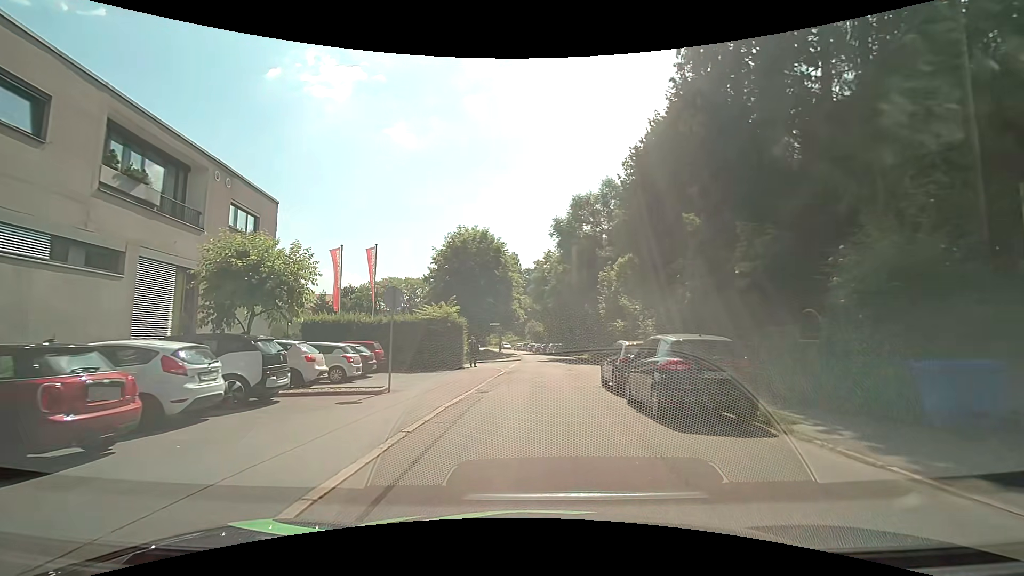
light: Day
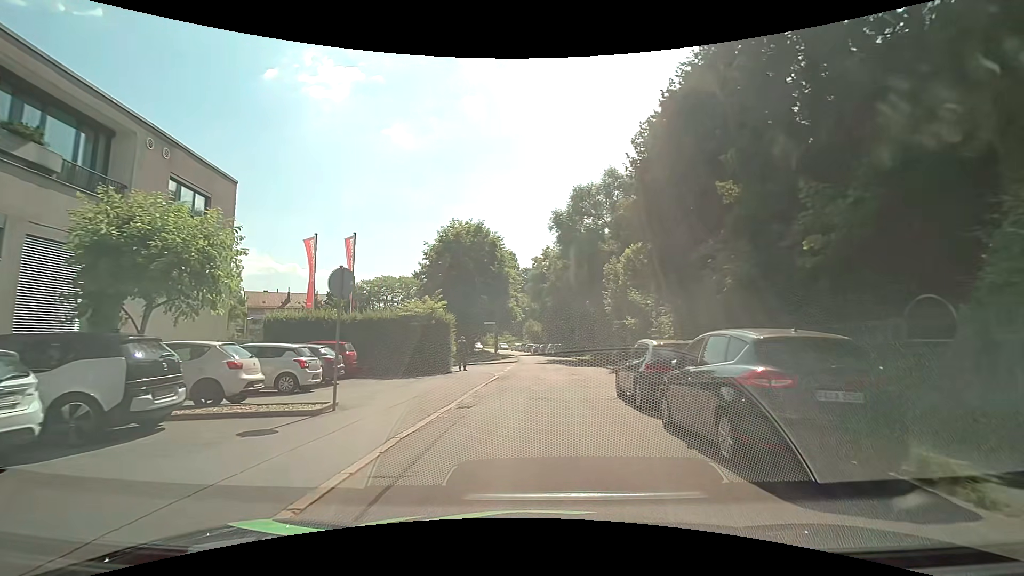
(0.0, +3.5) m; 0°
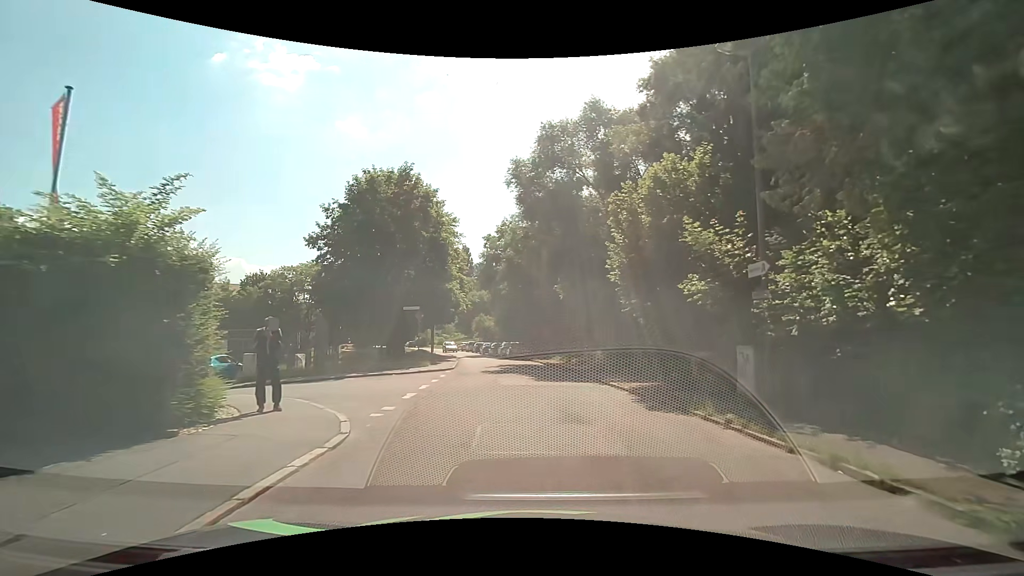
(+0.3, +15.4) m; +7°
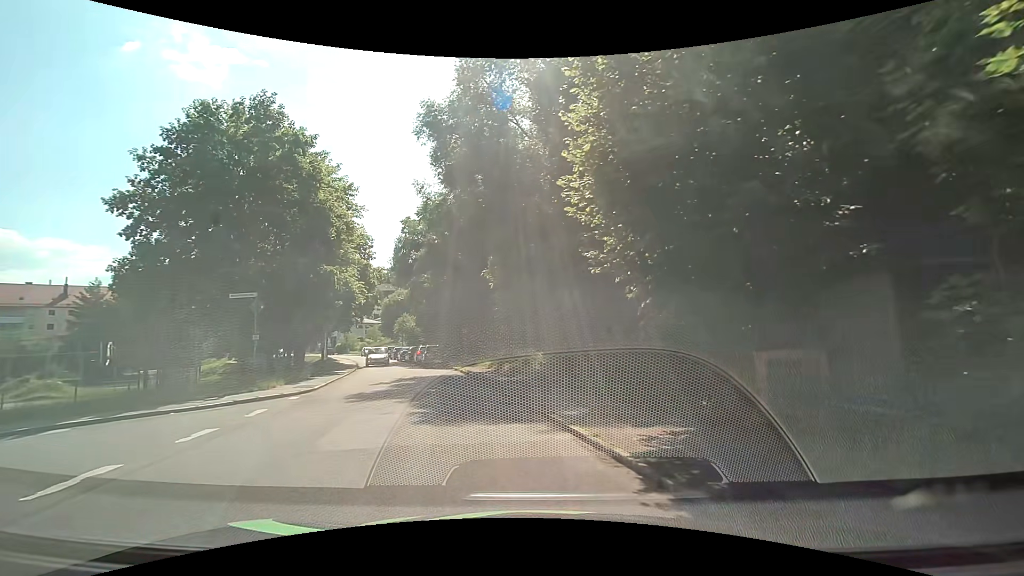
(+0.6, +9.9) m; +5°
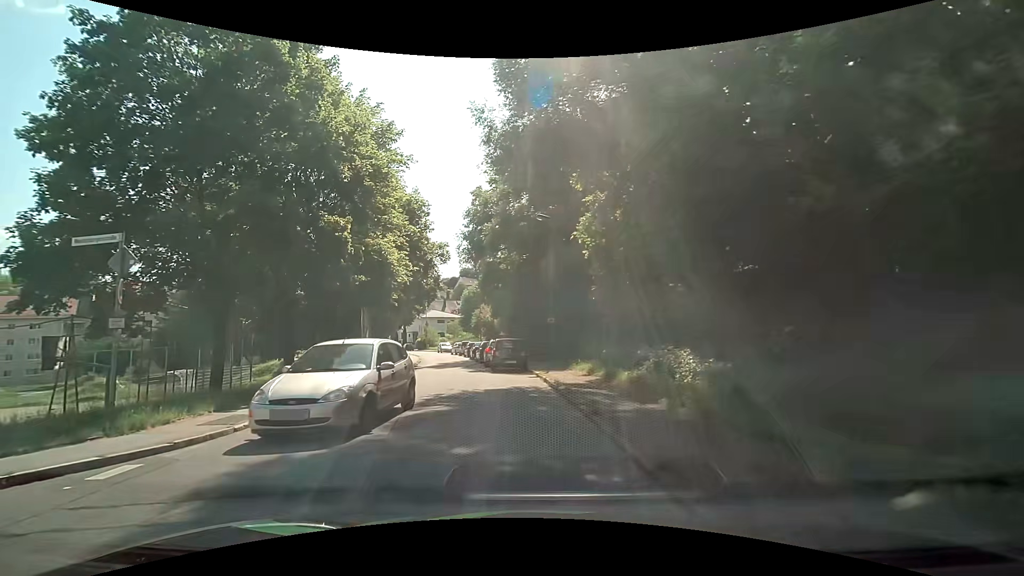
(-0.8, +10.2) m; -8°
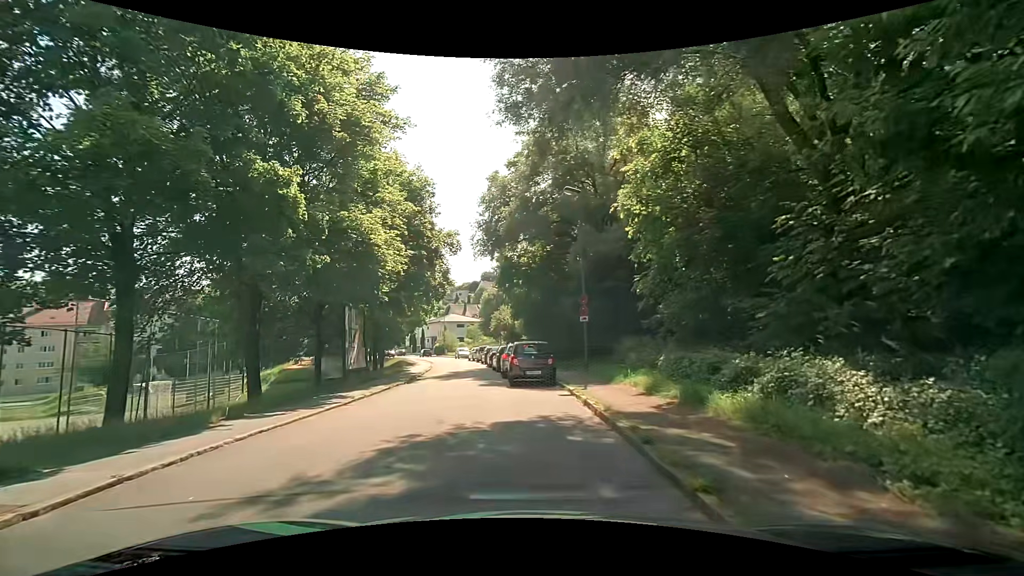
(-0.3, +5.5) m; -4°
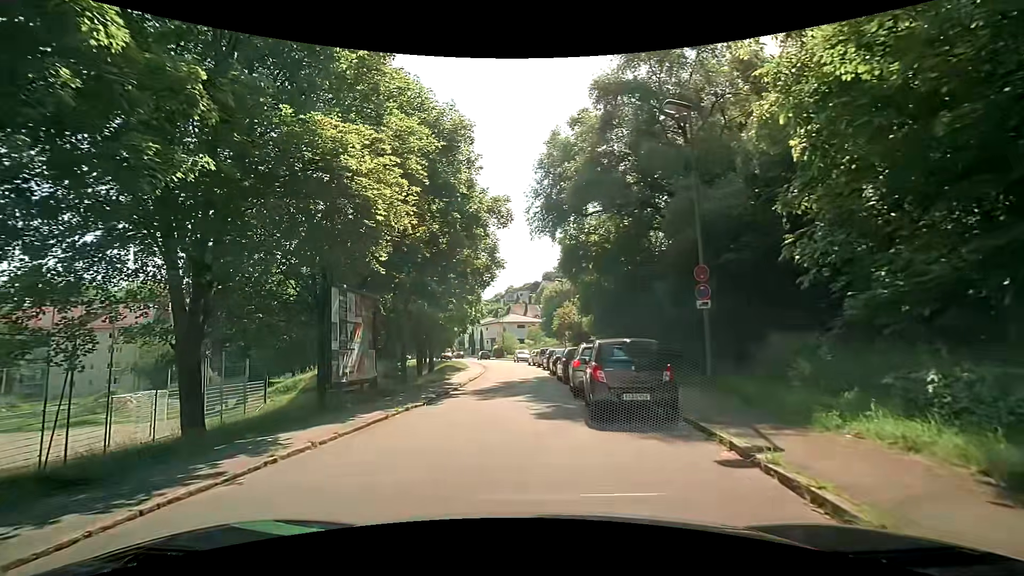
(-0.3, +7.8) m; -8°
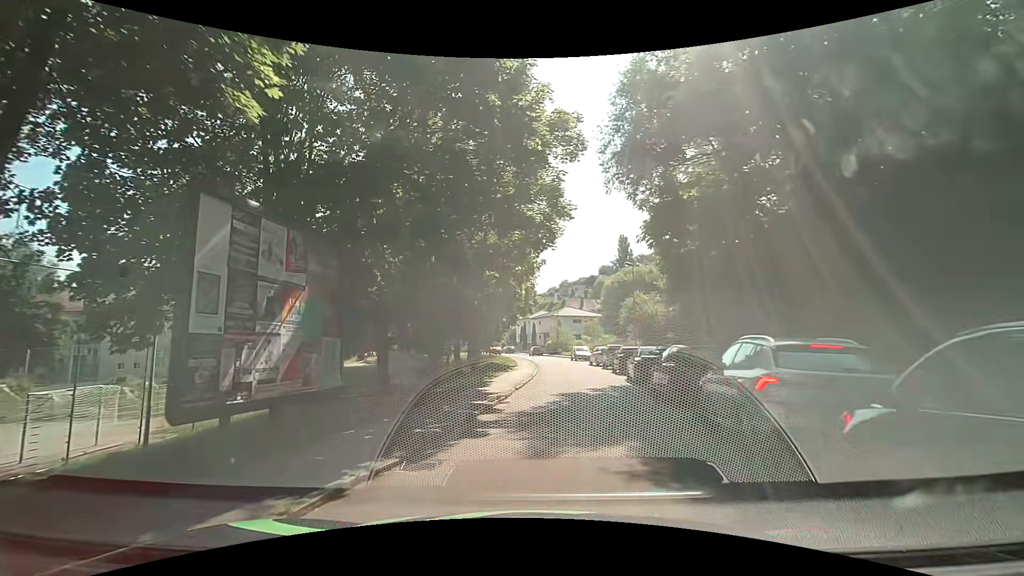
(-0.4, +8.0) m; -5°
(+1, +10) (+2, +20) (+2, +30) (+3, +40) (+2, +50) (+2, +60) (+1, +70) (-1, +80) (-3, +89) (-6, +99) m
